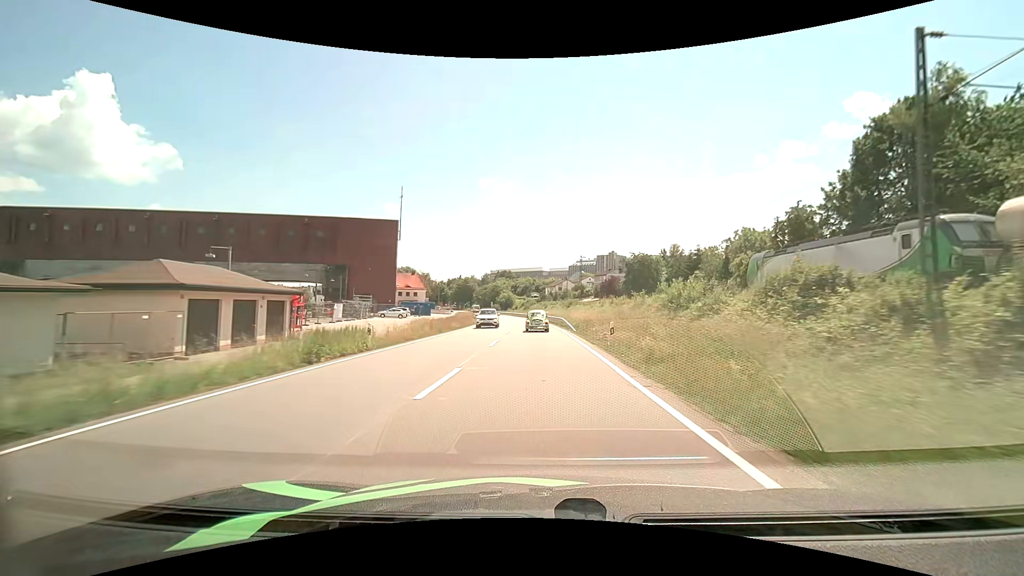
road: primary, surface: asphalt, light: Day
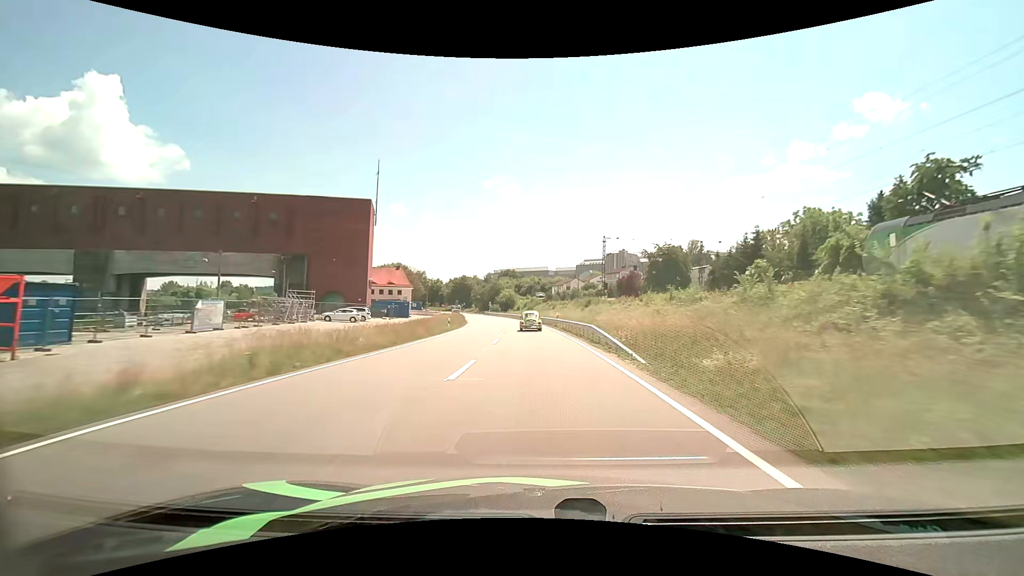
(-0.1, +21.6) m; -1°
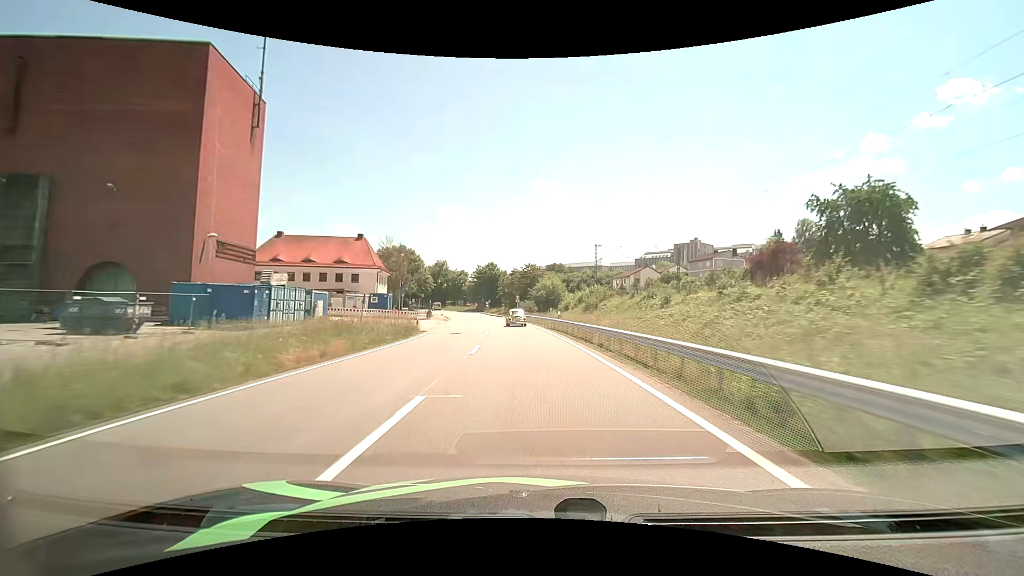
(-2.0, +54.6) m; -5°
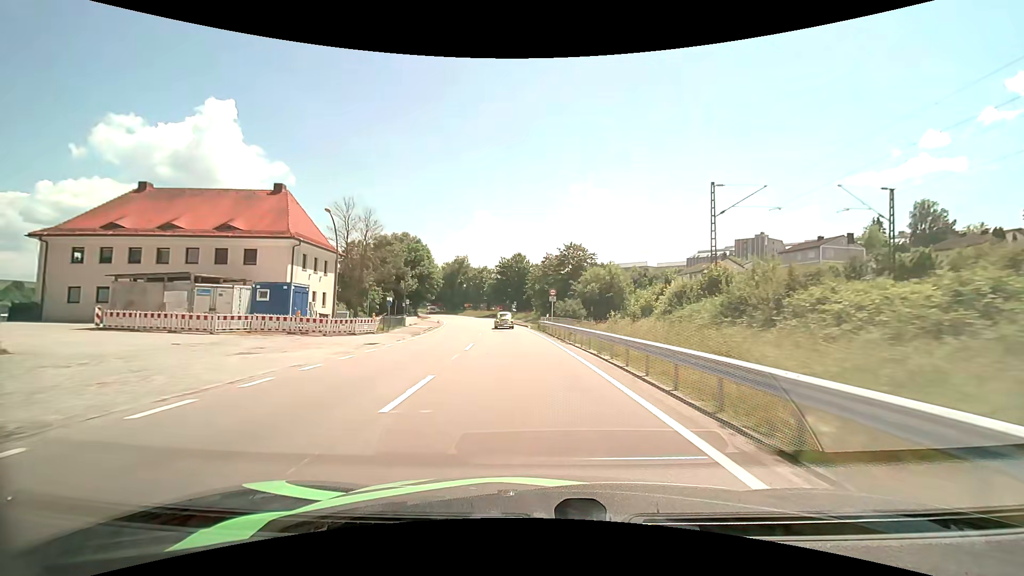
(-1.3, +32.8) m; -4°
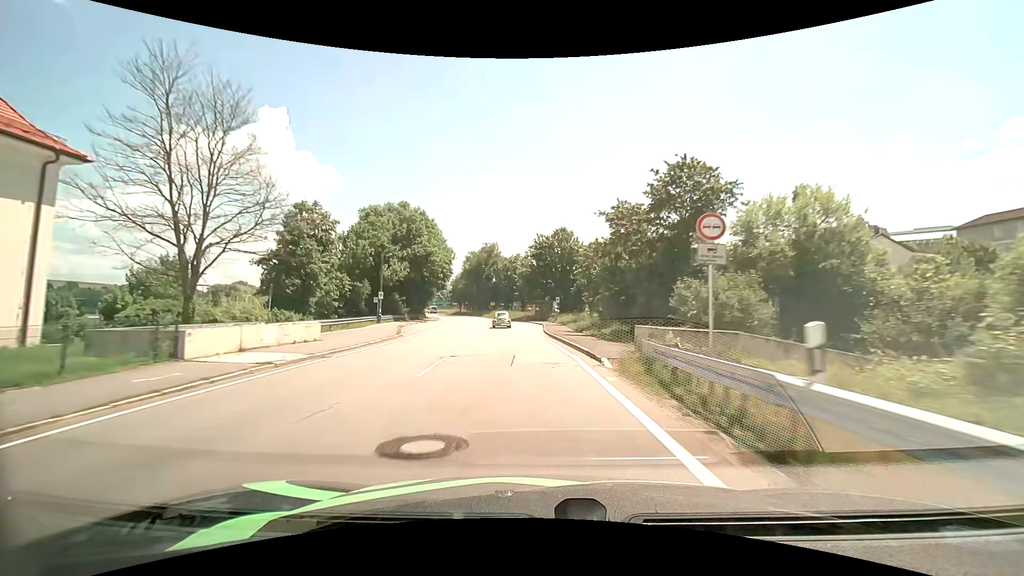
(-1.3, +32.5) m; -5°
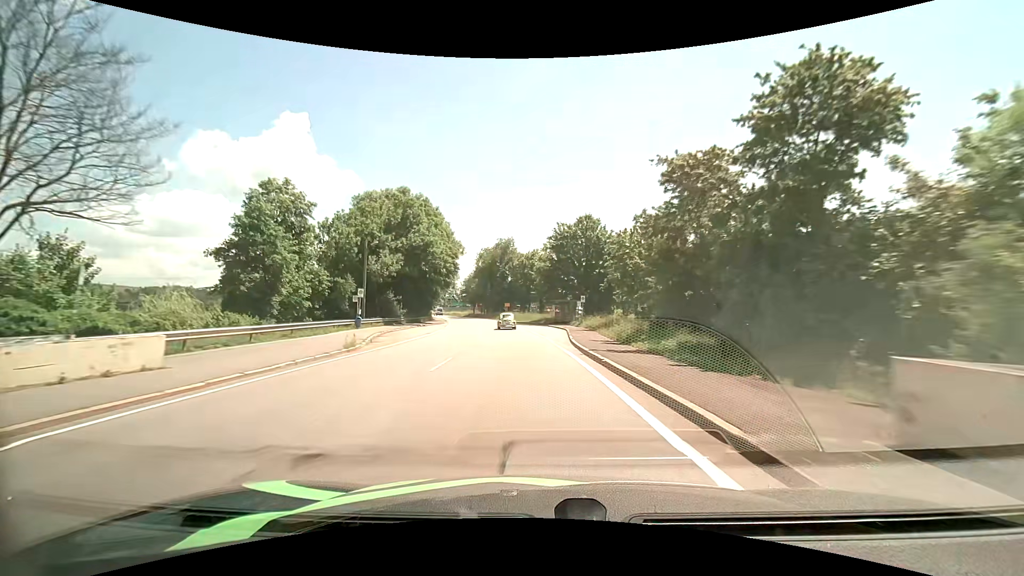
(-0.2, +10.8) m; -2°
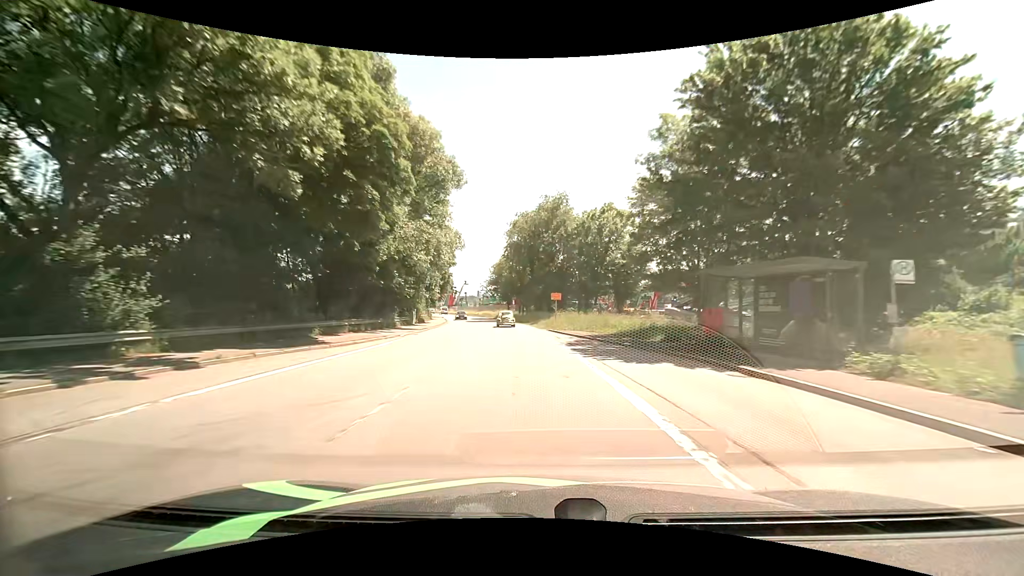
(-2.5, +43.0) m; -6°
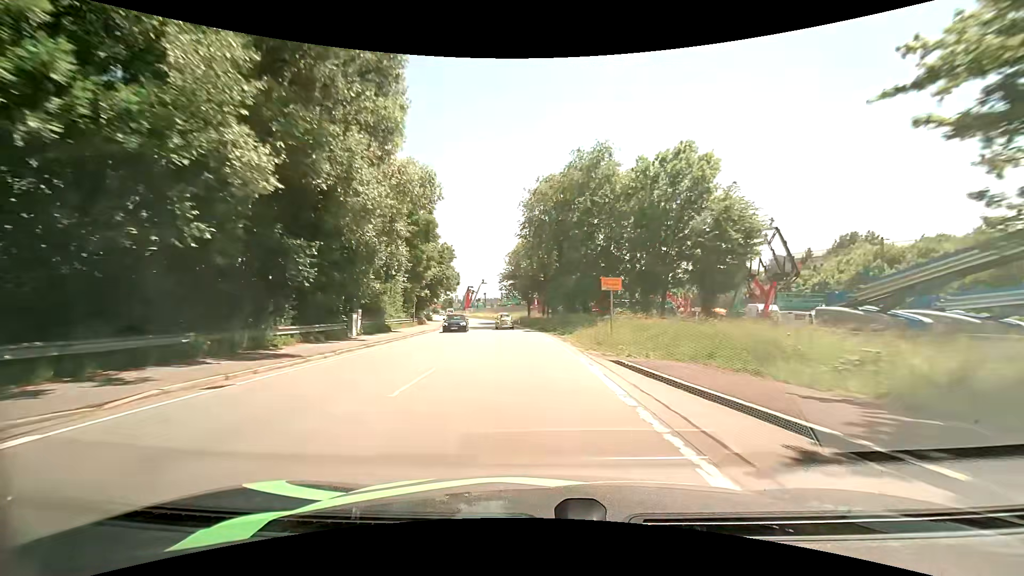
(-0.6, +21.0) m; -3°
(0, +10) (0, +20) (-1, +30) (-2, +40) (-3, +50) (-5, +60) (-7, +70) (-8, +79) (-11, +89) (-13, +99) m
